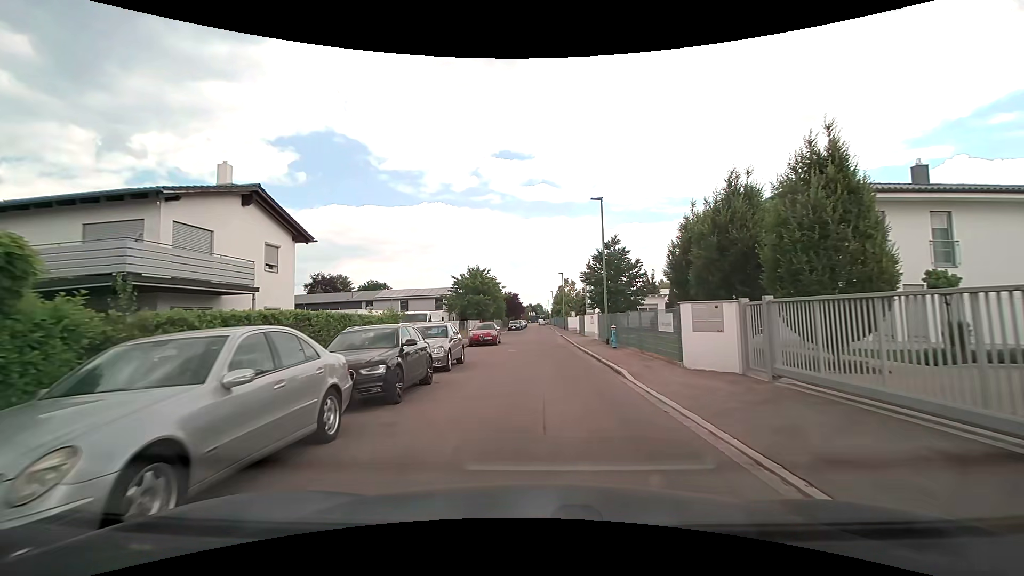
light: Day
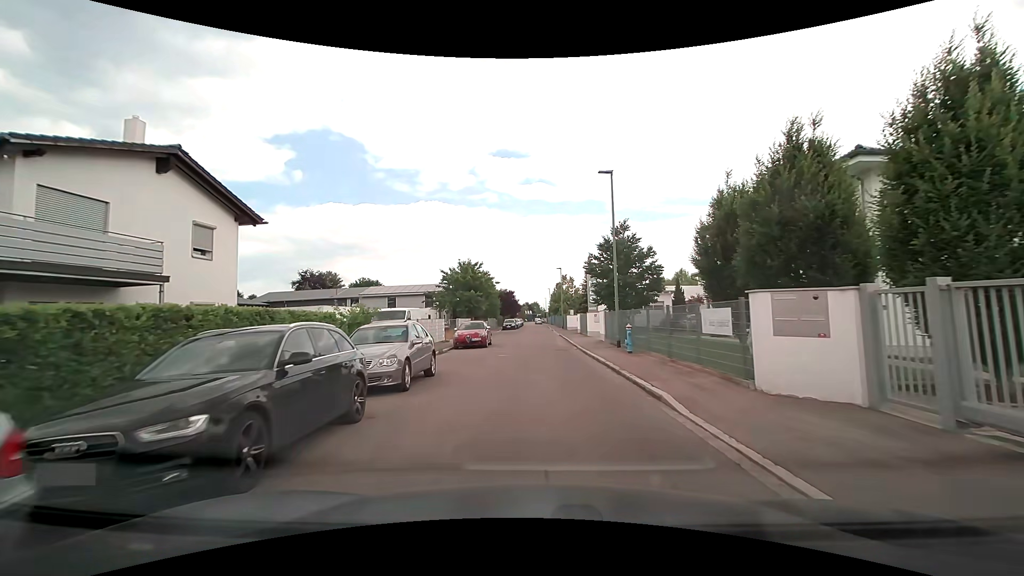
(0.0, +4.5) m; 0°
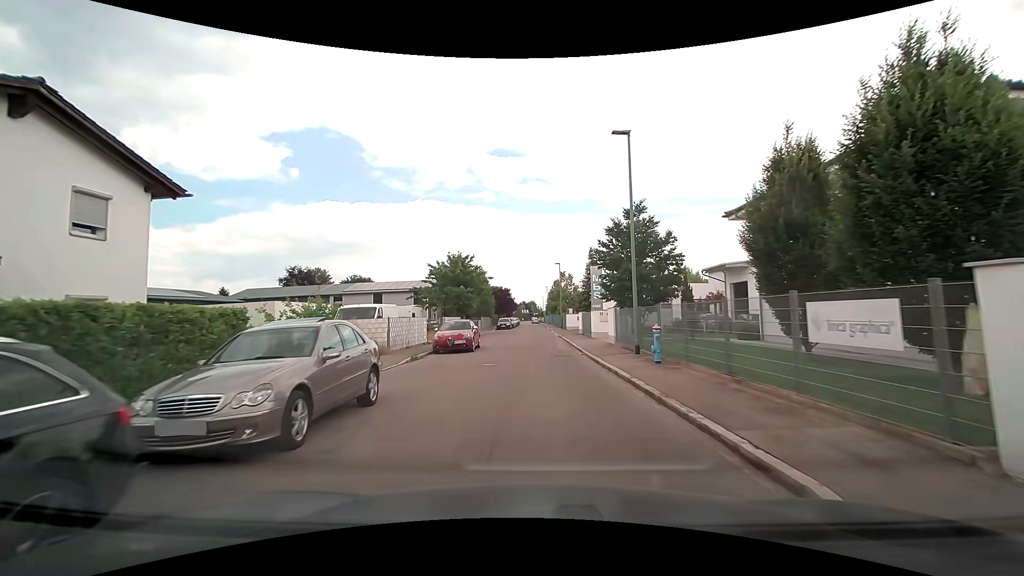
(0.0, +4.6) m; 0°
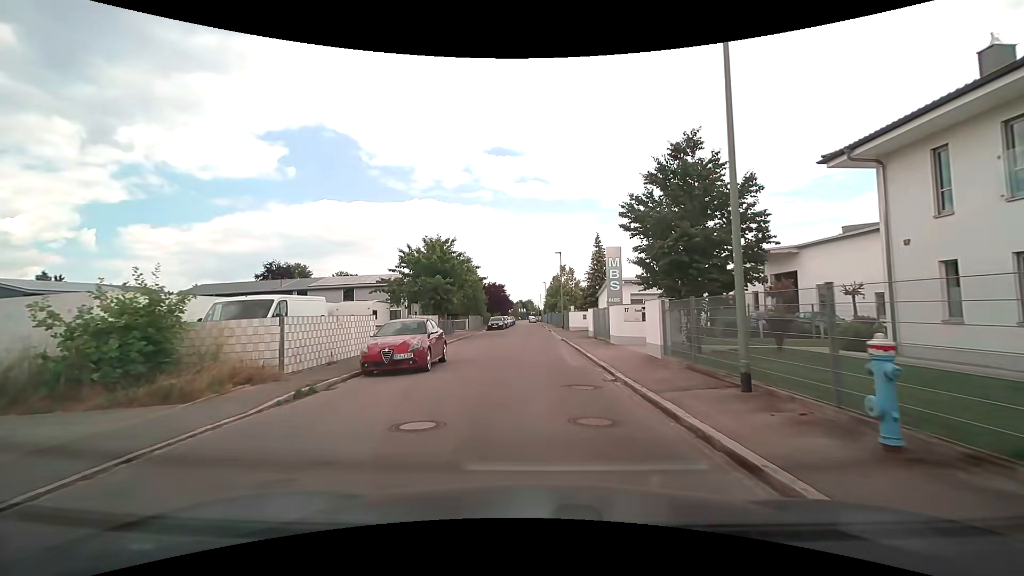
(+0.1, +8.7) m; +1°
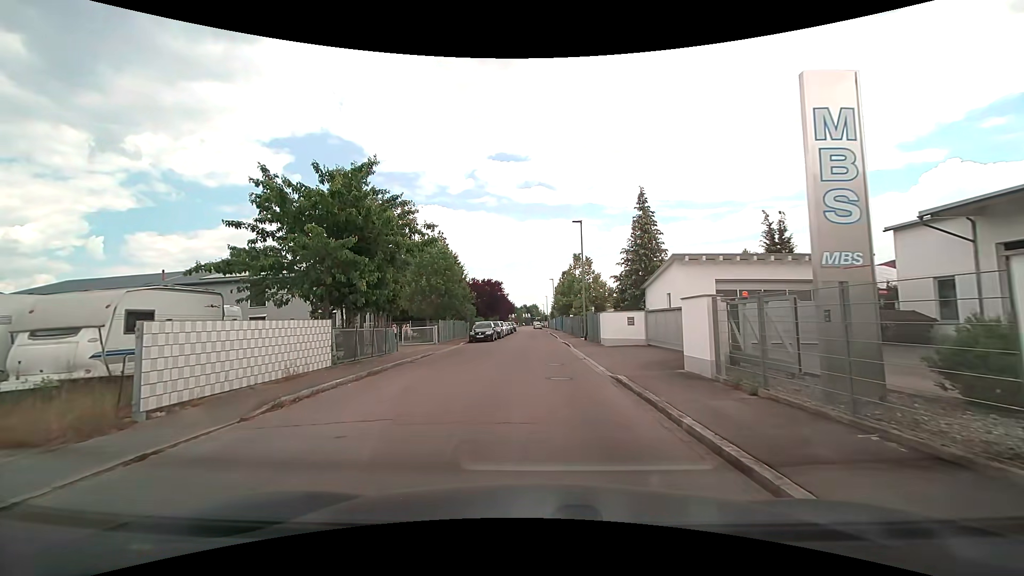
(-0.2, +18.3) m; -1°
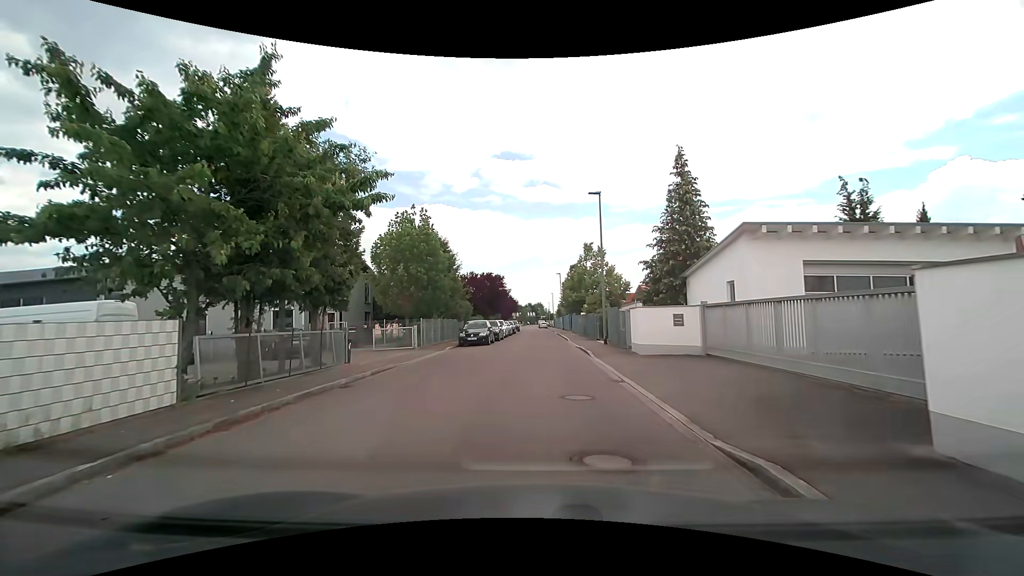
(-0.1, +7.0) m; -2°
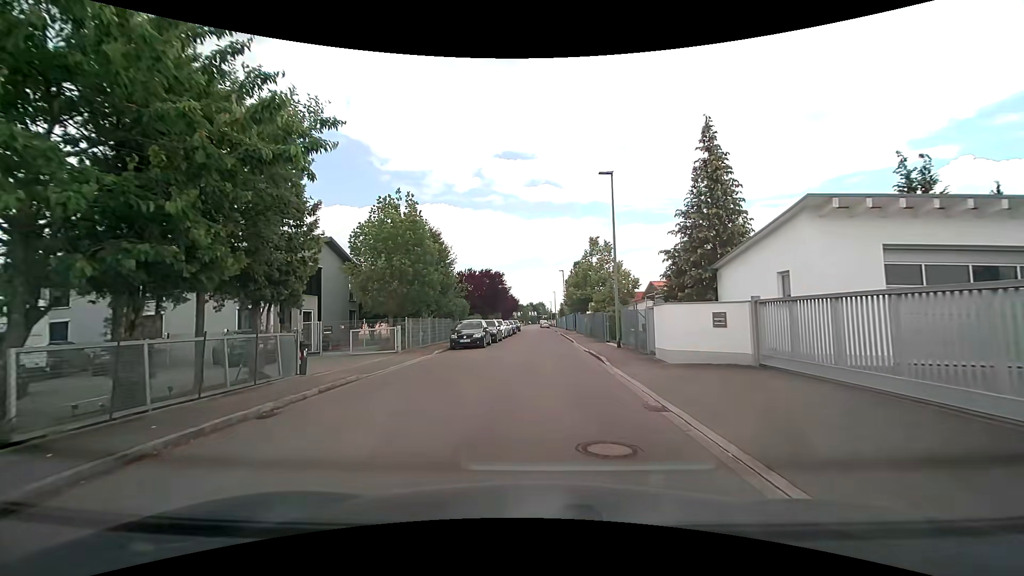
(+0.1, +3.5) m; +1°
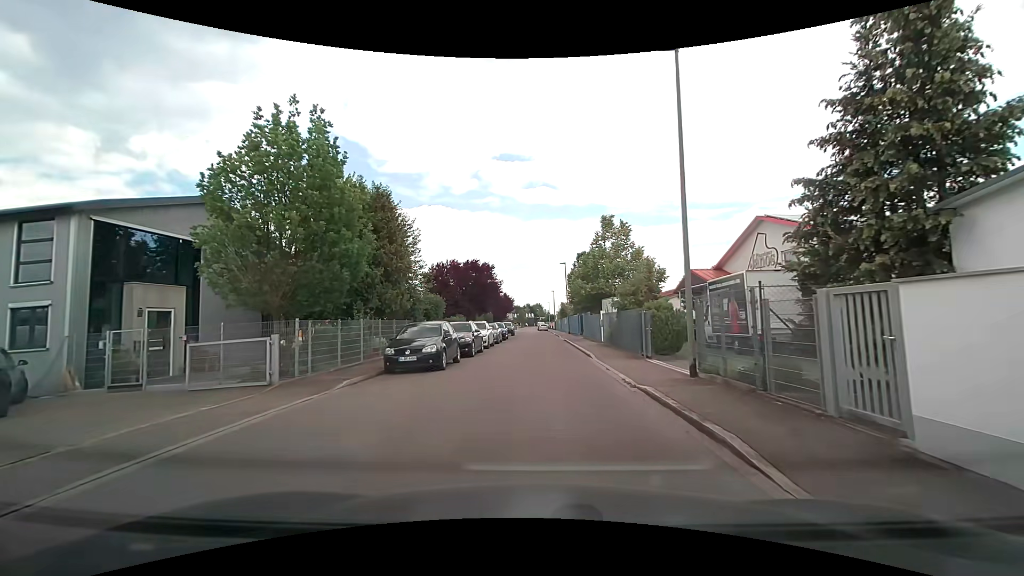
(-0.1, +10.5) m; -1°
